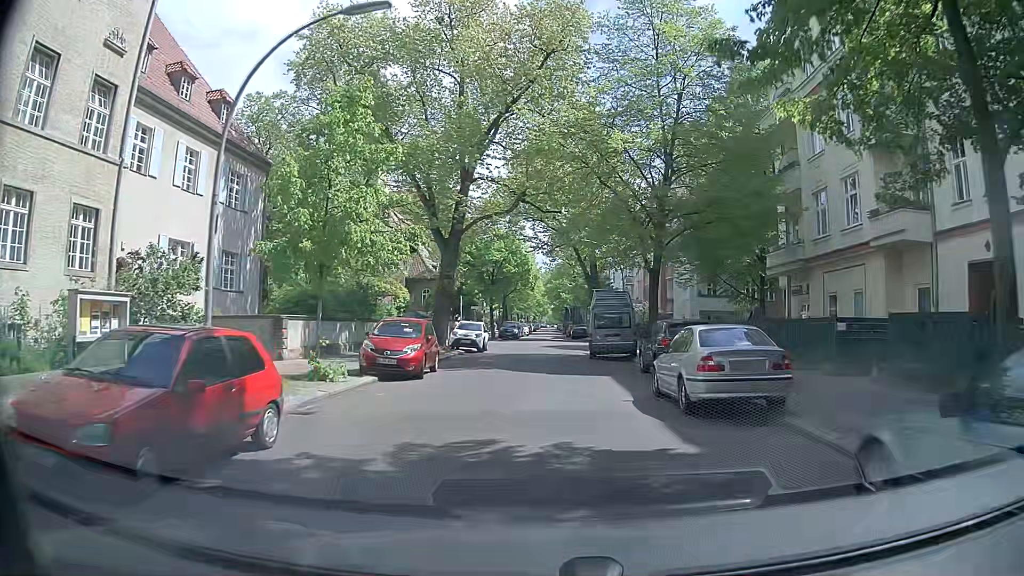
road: residential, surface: asphalt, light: Day
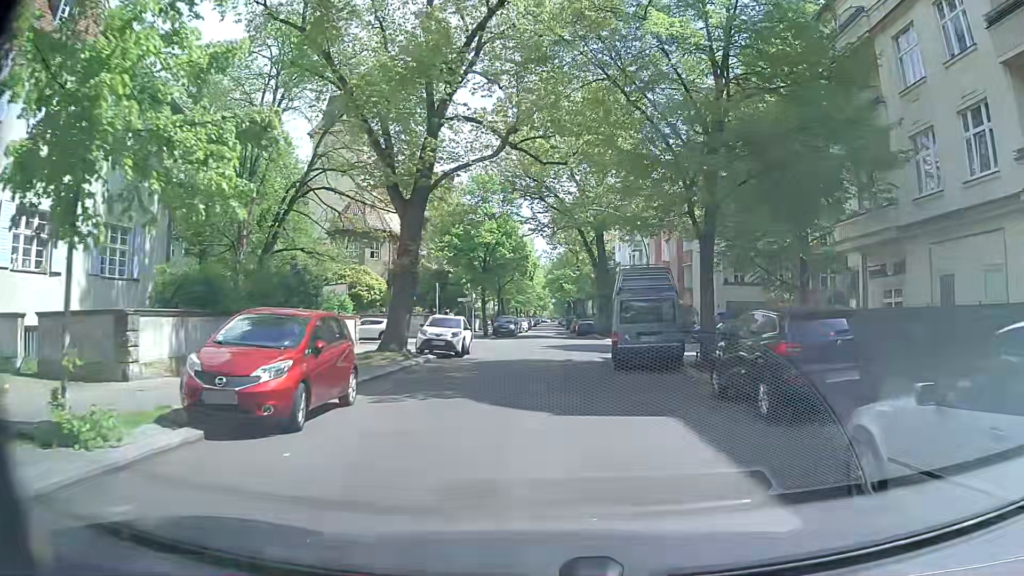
(0.0, +9.1) m; +1°
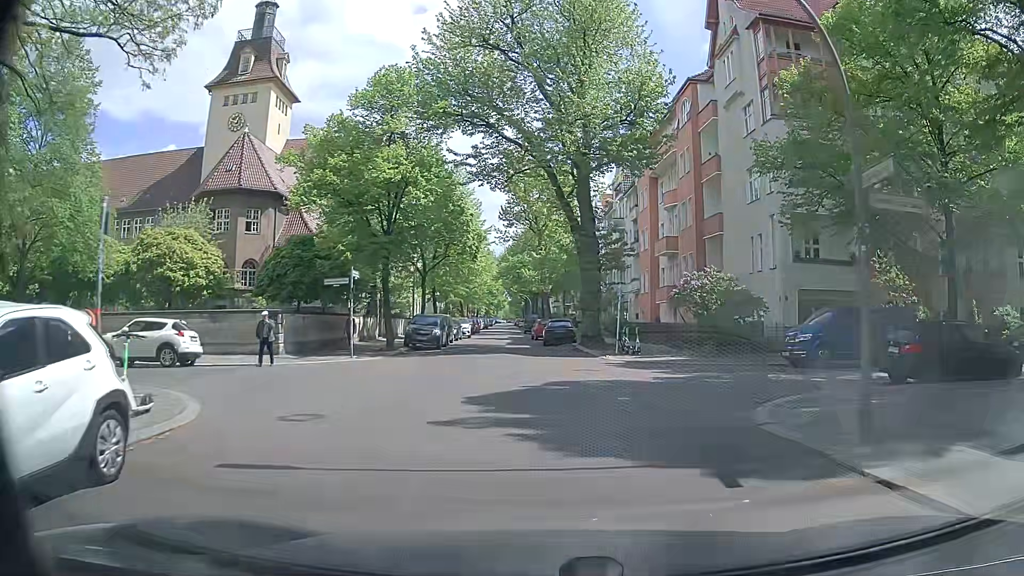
(-0.1, +22.4) m; +2°
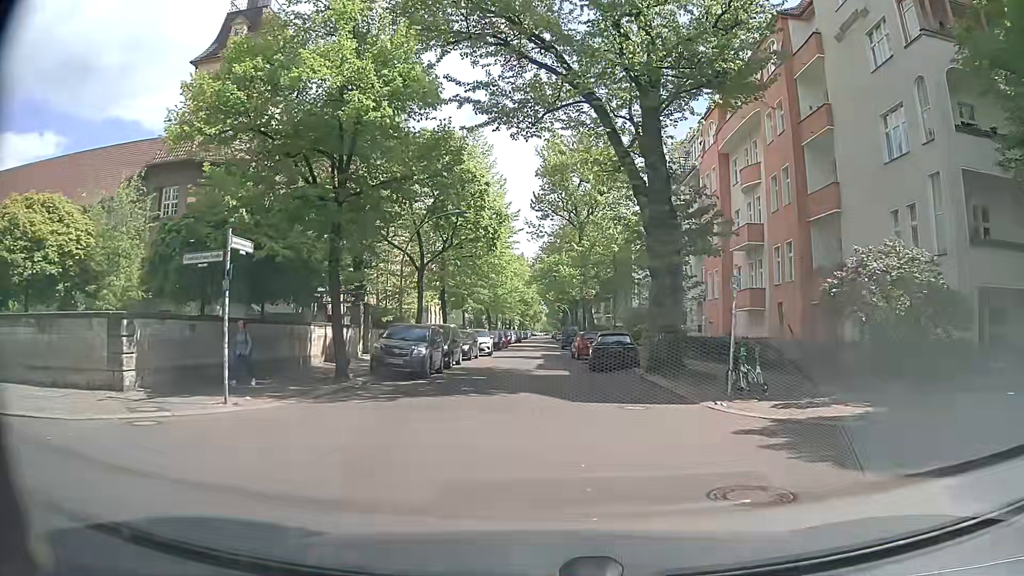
(-0.1, +12.3) m; -3°
